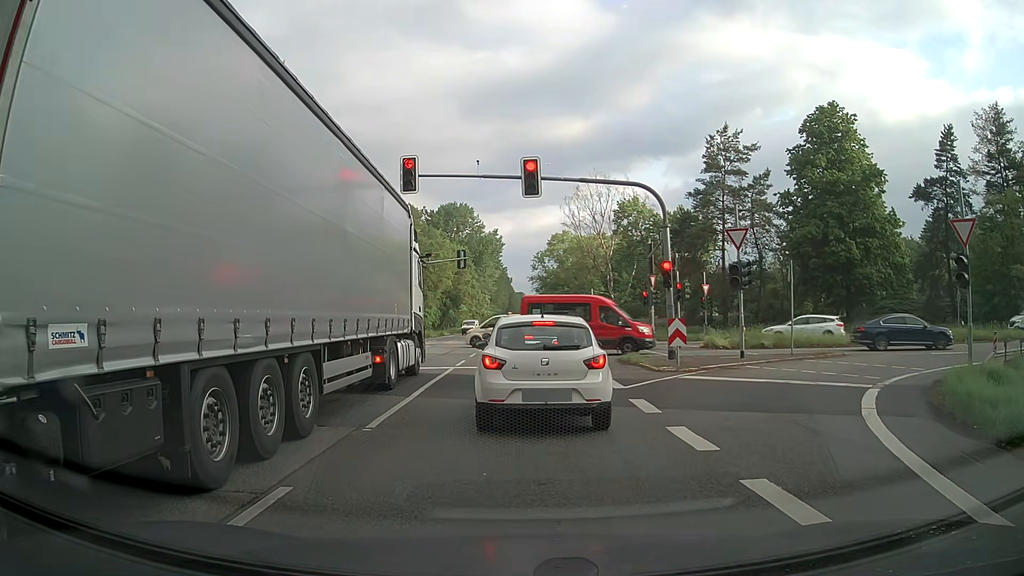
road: primary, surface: asphalt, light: Day
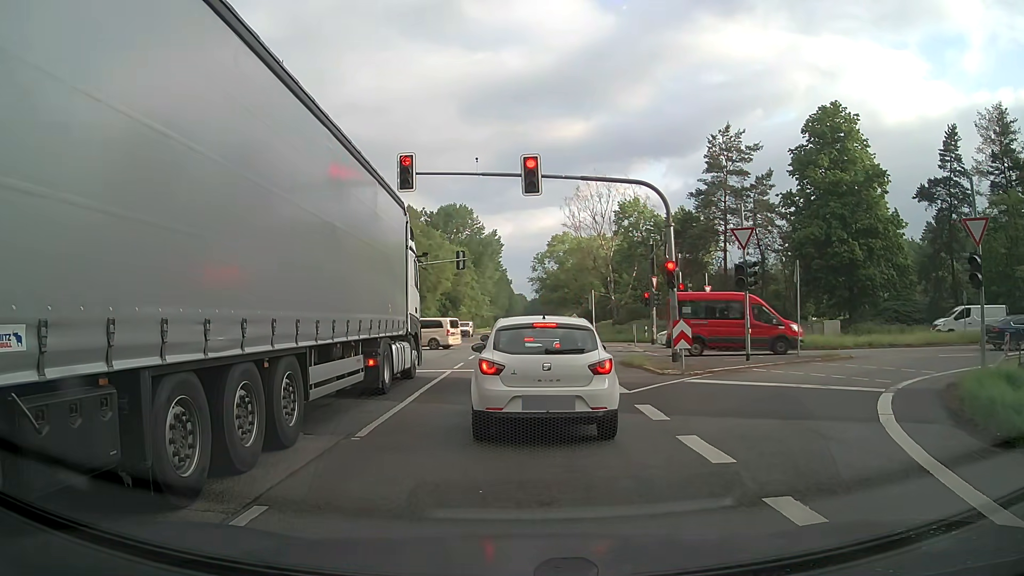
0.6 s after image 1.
(0.0, +0.6) m; 0°
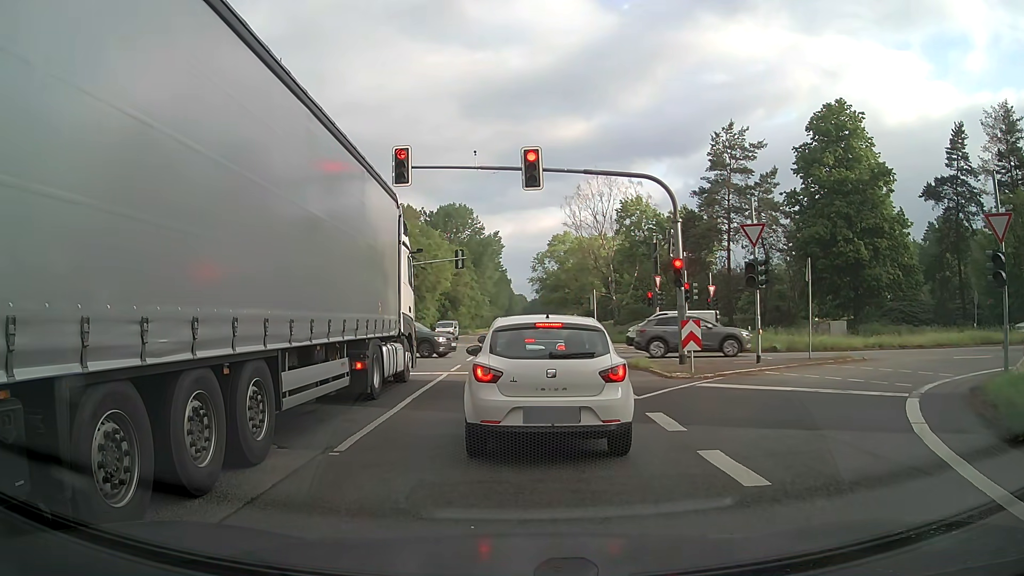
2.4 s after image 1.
(0.0, +0.9) m; 0°
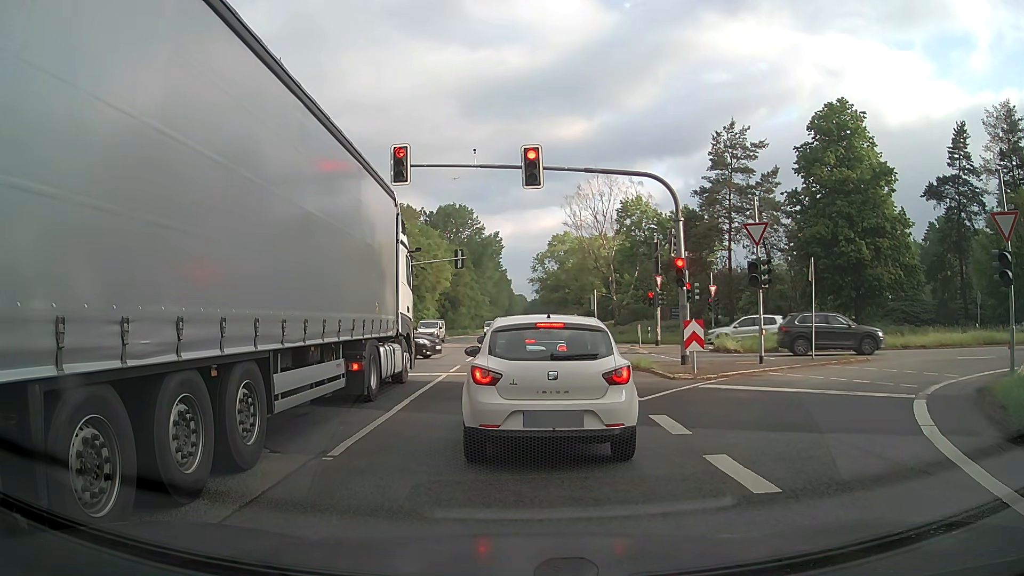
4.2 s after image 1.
(0.0, +0.3) m; 0°
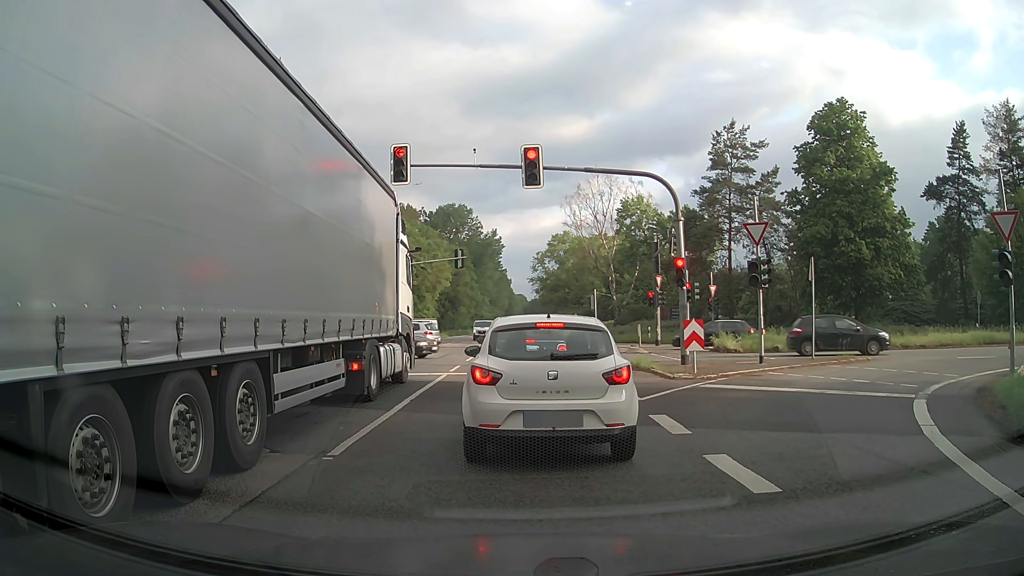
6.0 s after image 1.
(0.0, 0.0) m; 0°
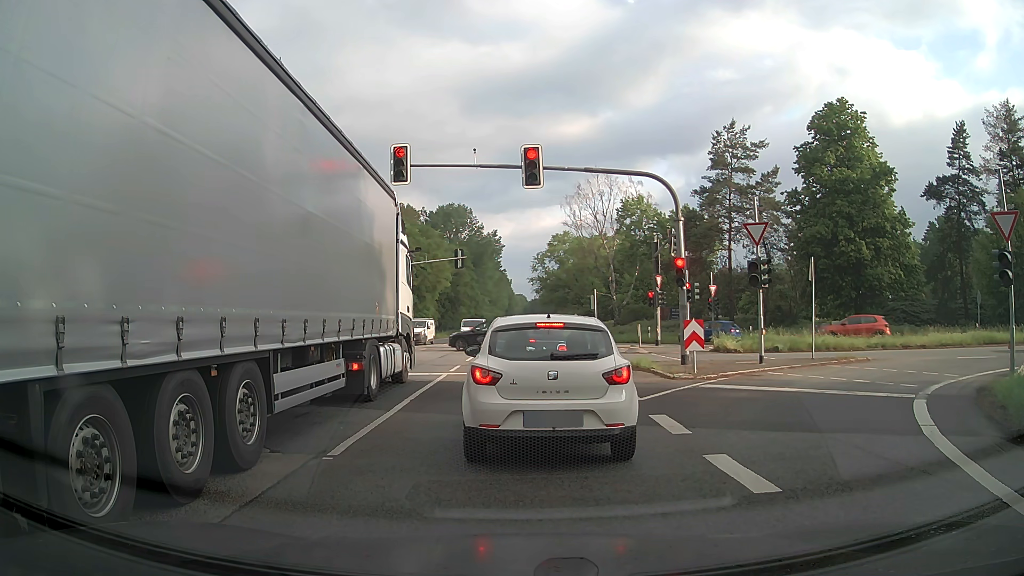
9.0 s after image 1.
(0.0, 0.0) m; 0°
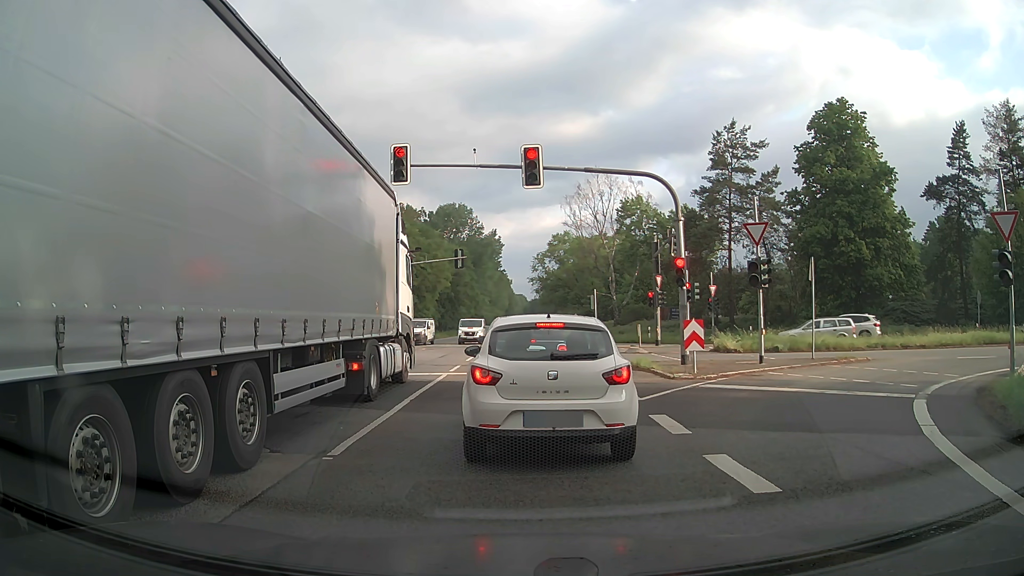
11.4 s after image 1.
(0.0, 0.0) m; 0°
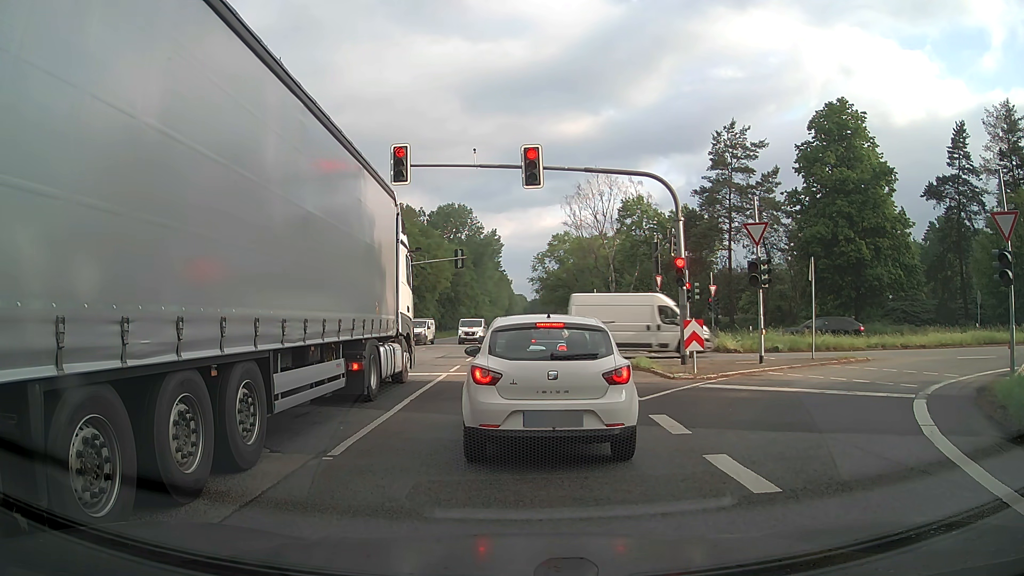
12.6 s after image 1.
(0.0, 0.0) m; 0°
(0, +10) (-1, +20) (-1, +30) (-2, +40) (-2, +50) (-3, +60) (-3, +70) (-4, +80) (-4, +90) (-4, +100) m
